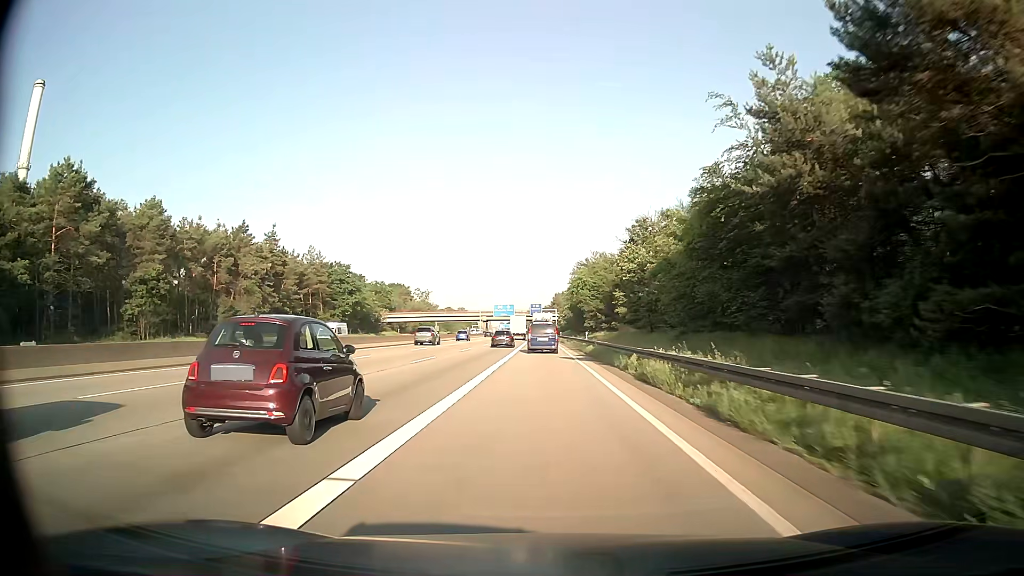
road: motorway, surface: asphalt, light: Day
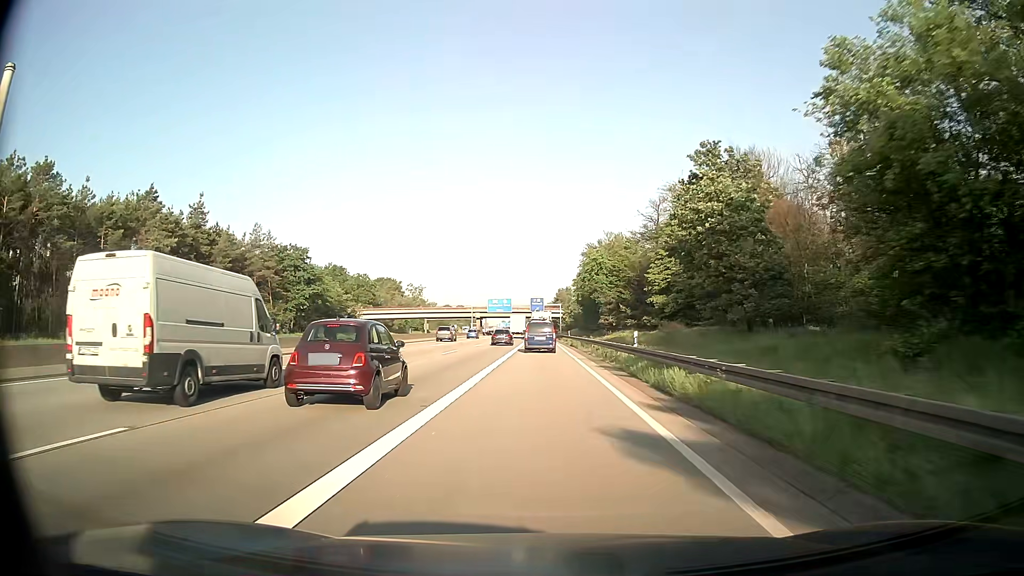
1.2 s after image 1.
(0.0, +26.9) m; 0°
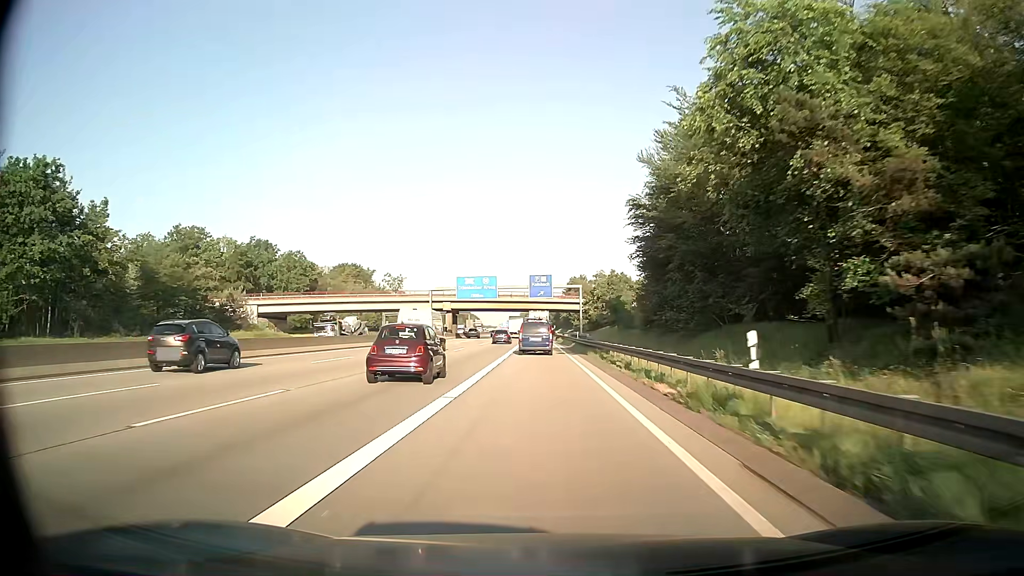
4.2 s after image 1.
(-0.3, +66.5) m; -1°
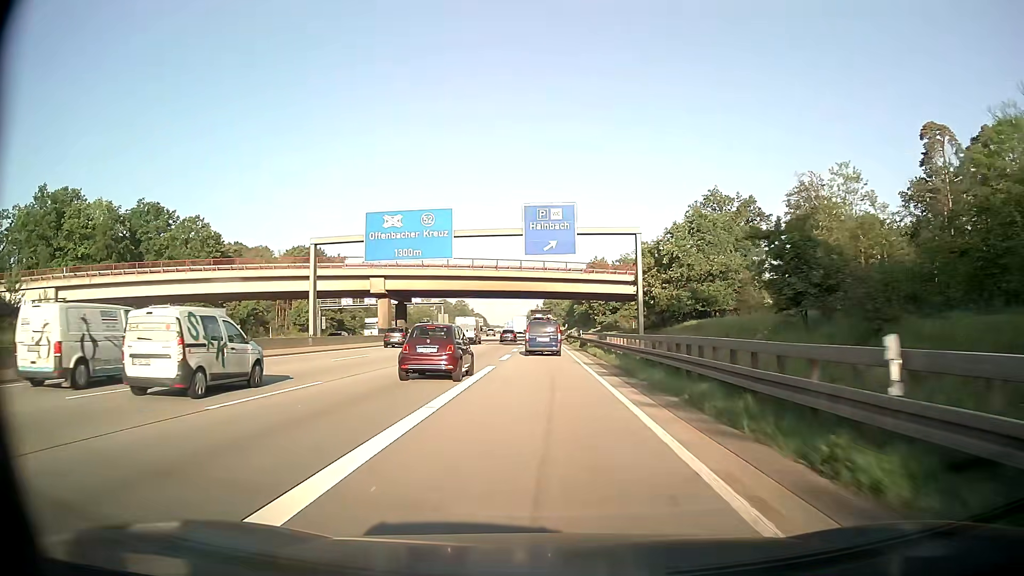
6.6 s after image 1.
(-0.3, +52.2) m; -1°
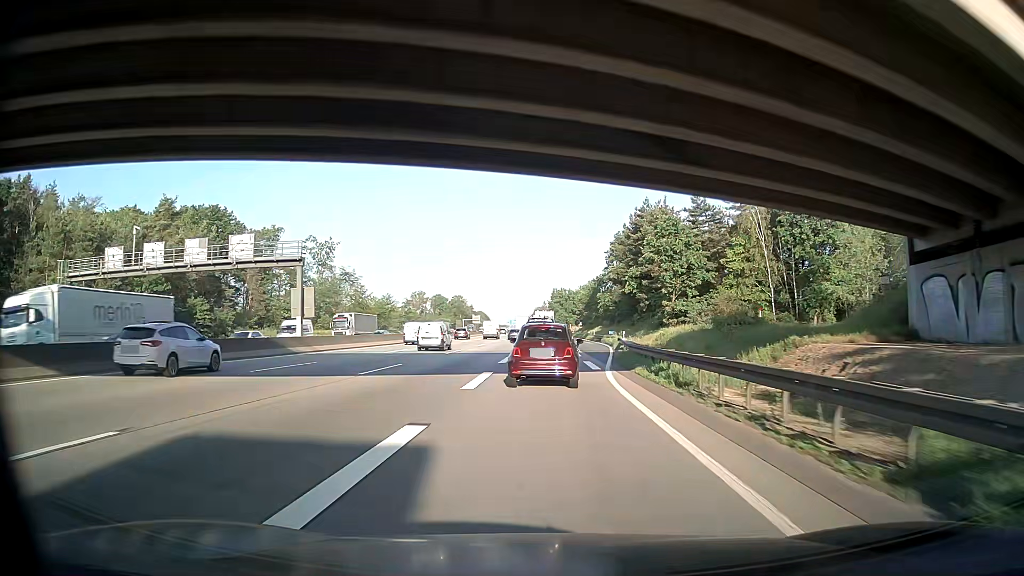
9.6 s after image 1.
(-0.3, +63.7) m; 0°
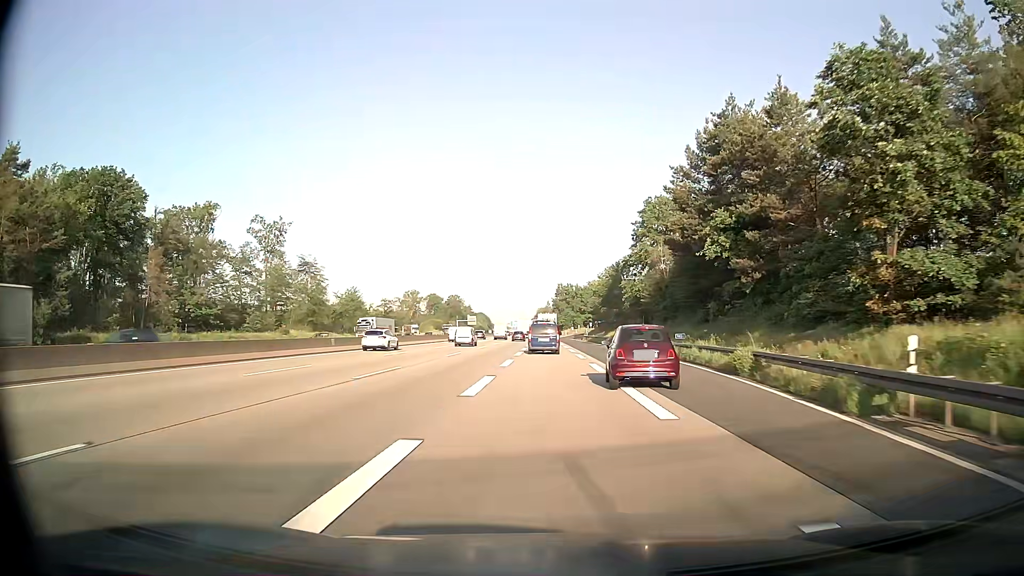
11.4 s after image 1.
(-0.4, +37.2) m; -1°
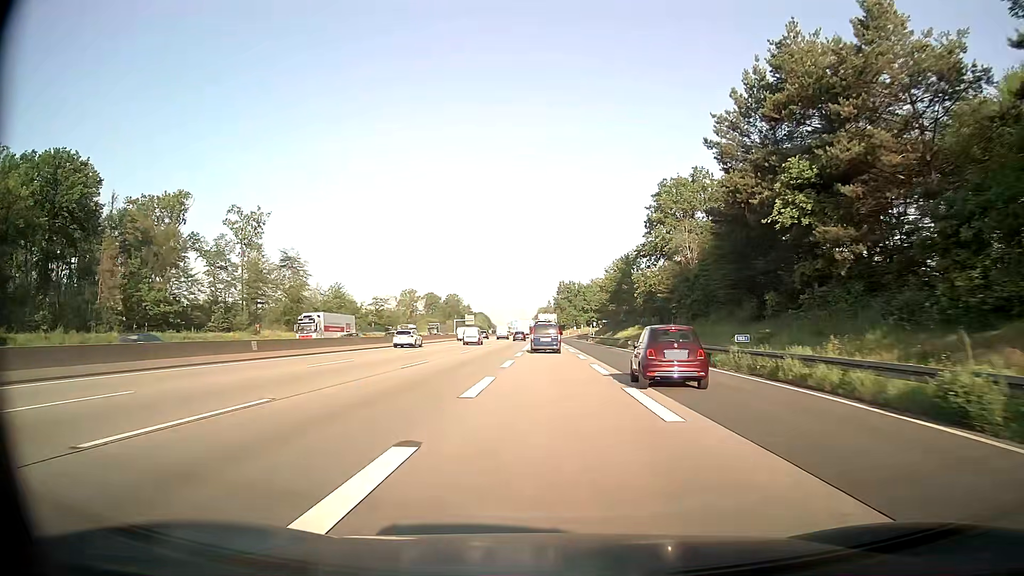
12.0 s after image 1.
(0.0, +12.4) m; 0°
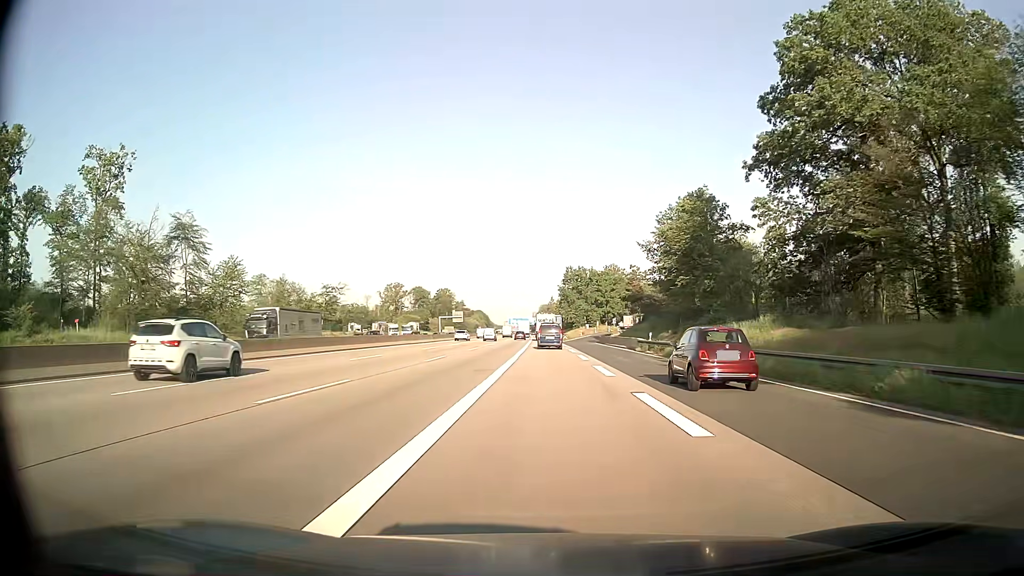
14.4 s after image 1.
(-0.2, +49.5) m; 0°
(0, +10) (0, +20) (0, +30) (0, +40) (0, +50) (0, +60) (0, +70) (0, +80) (0, +90) (0, +100) m
